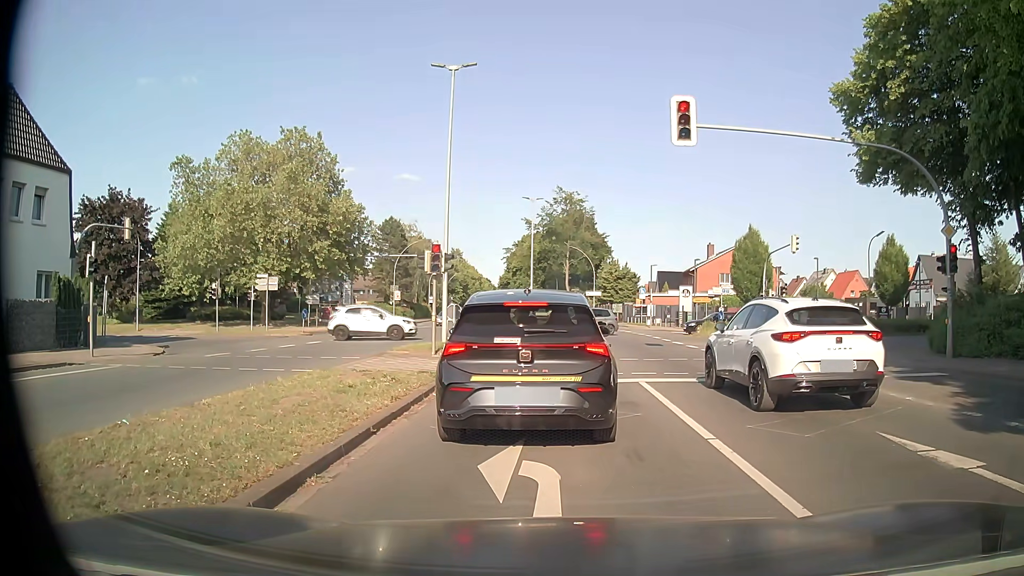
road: primary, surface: asphalt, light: Day
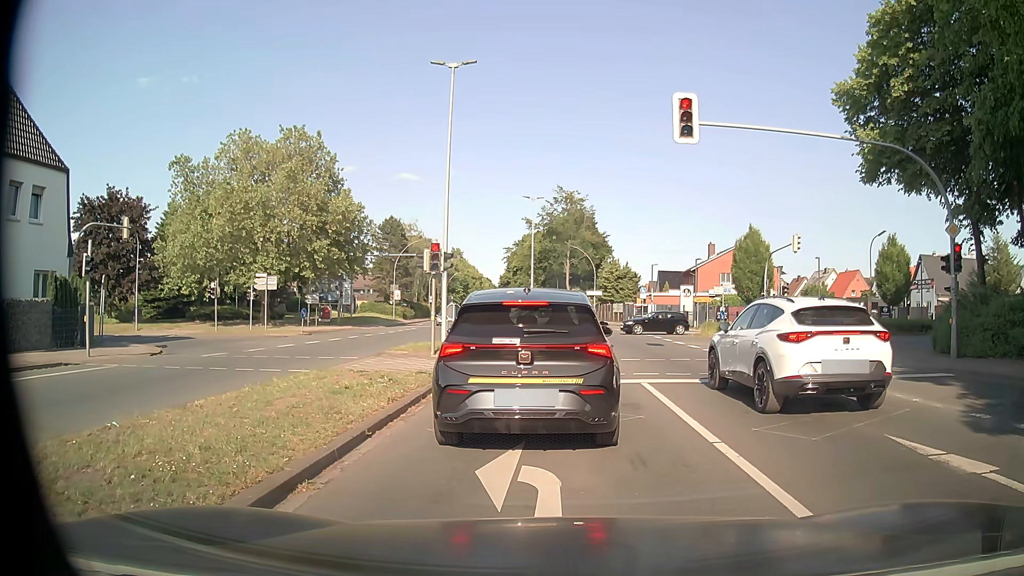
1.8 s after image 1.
(0.0, +0.3) m; 0°
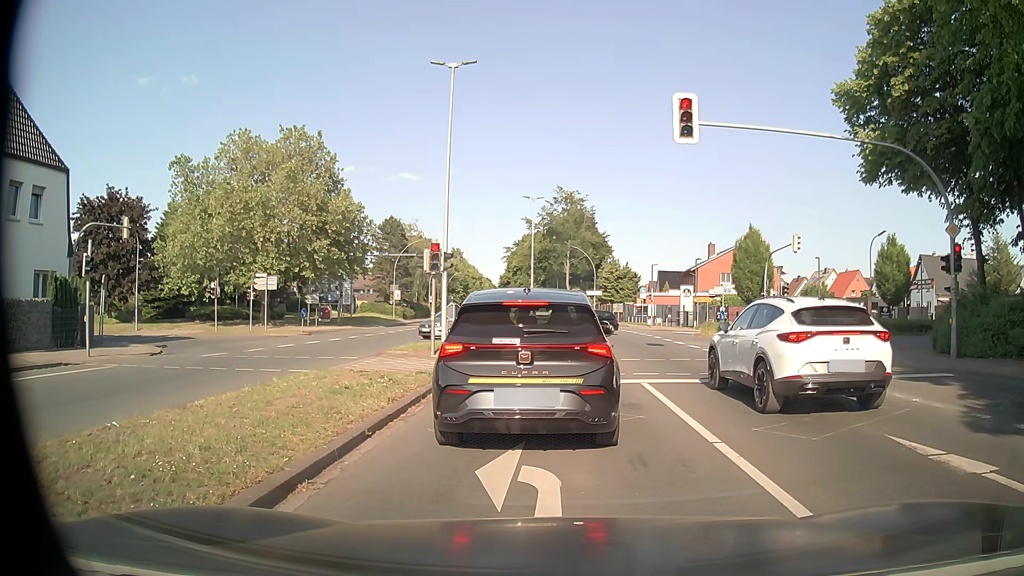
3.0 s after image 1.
(0.0, 0.0) m; 0°
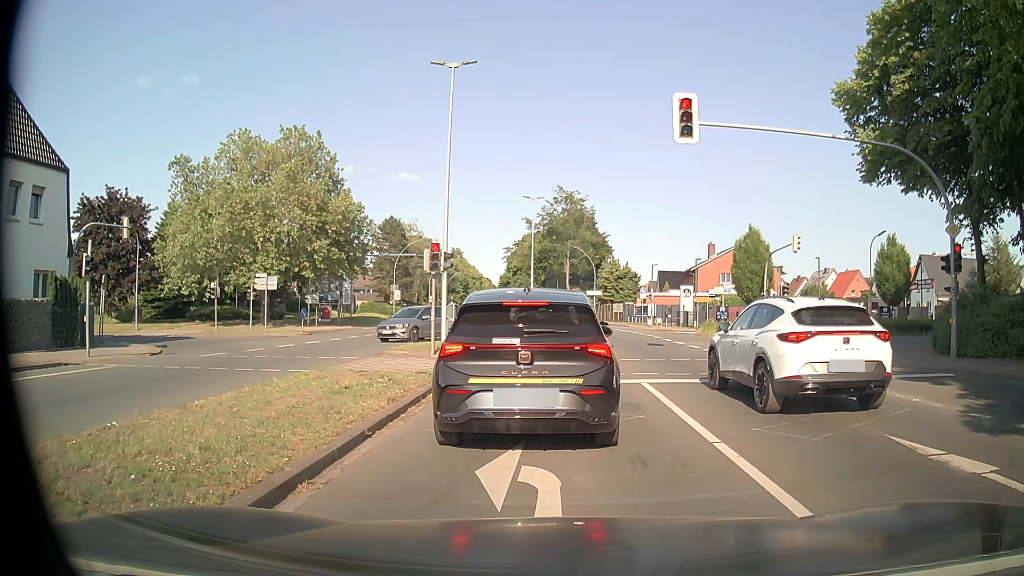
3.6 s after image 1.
(0.0, 0.0) m; 0°
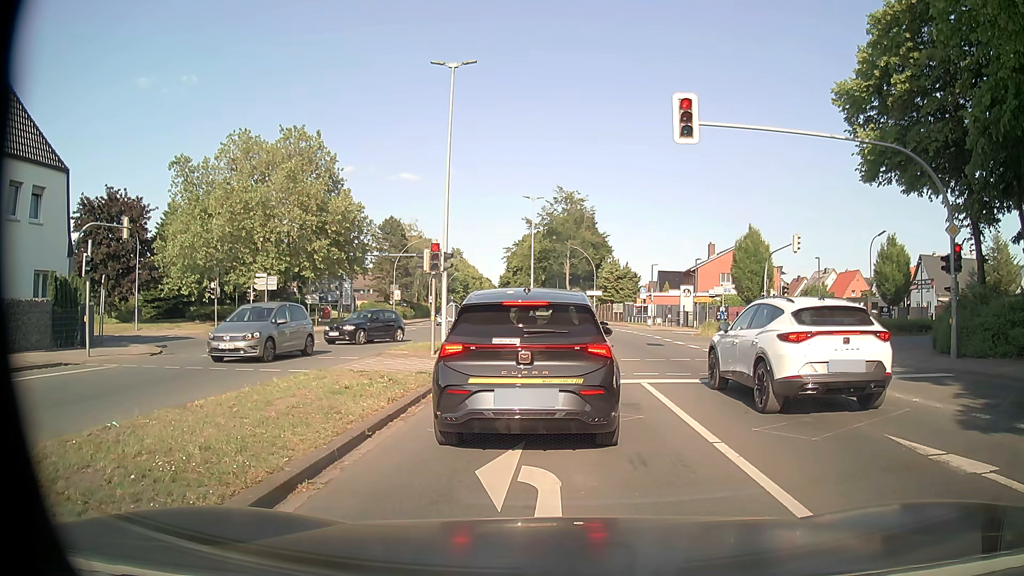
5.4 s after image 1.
(0.0, 0.0) m; 0°
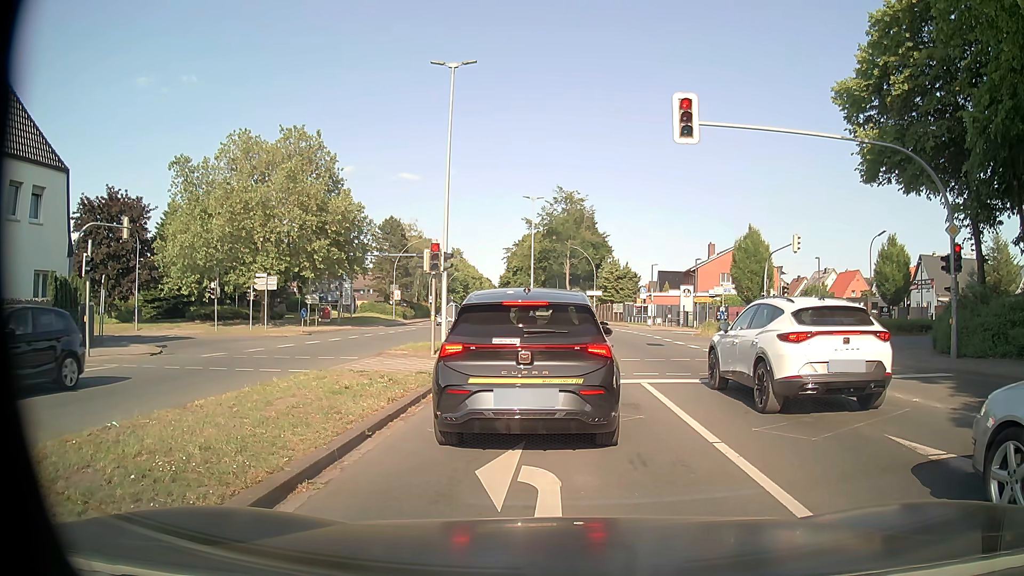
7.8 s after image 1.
(0.0, 0.0) m; 0°
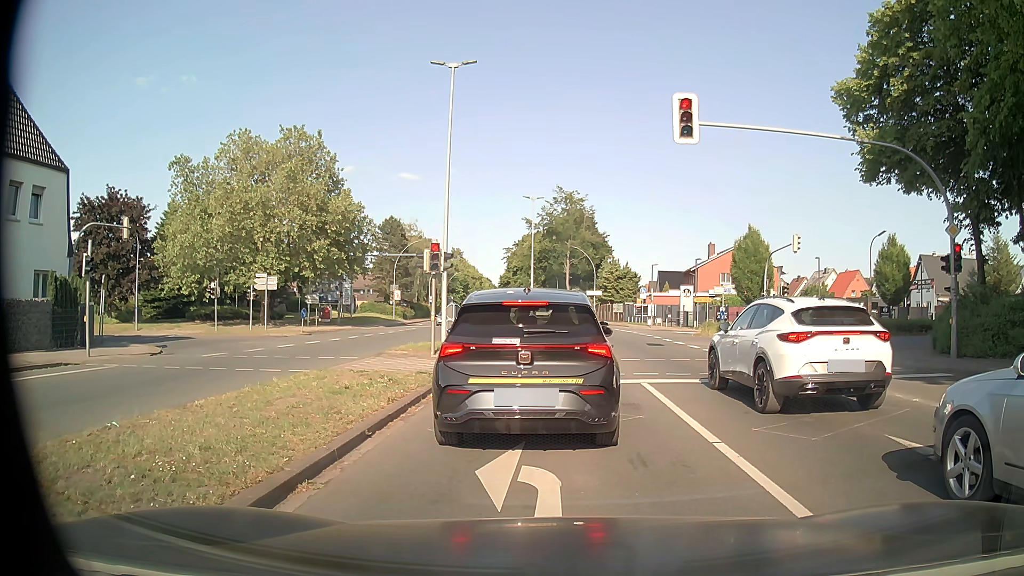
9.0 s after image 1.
(0.0, 0.0) m; 0°
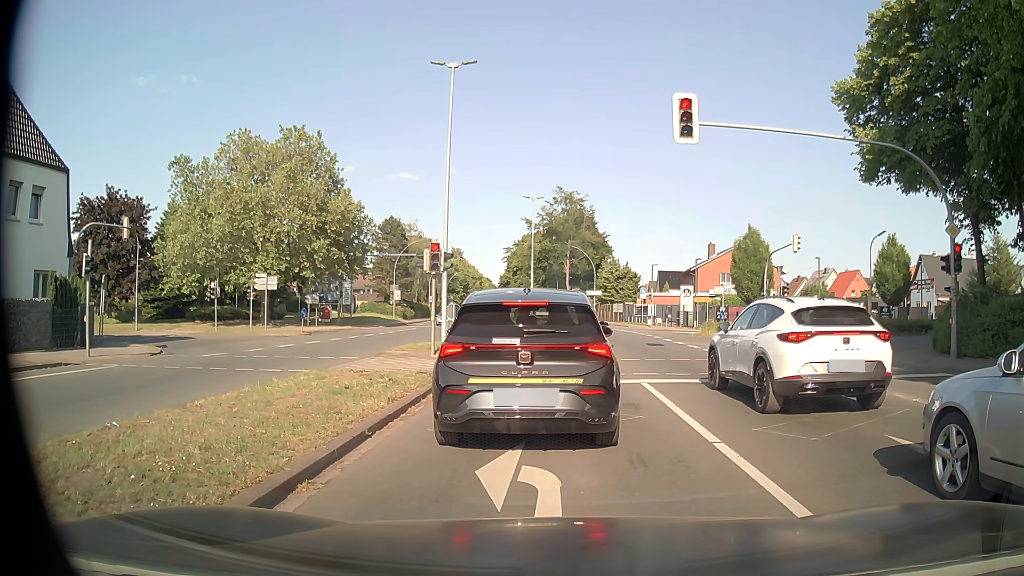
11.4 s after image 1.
(0.0, 0.0) m; 0°
(0, +10) (0, +20) (-1, +30) (-7, +38) (-16, +42) (-26, +41) (-36, +39) (-45, +36) (-55, +34) (-65, +31) m
